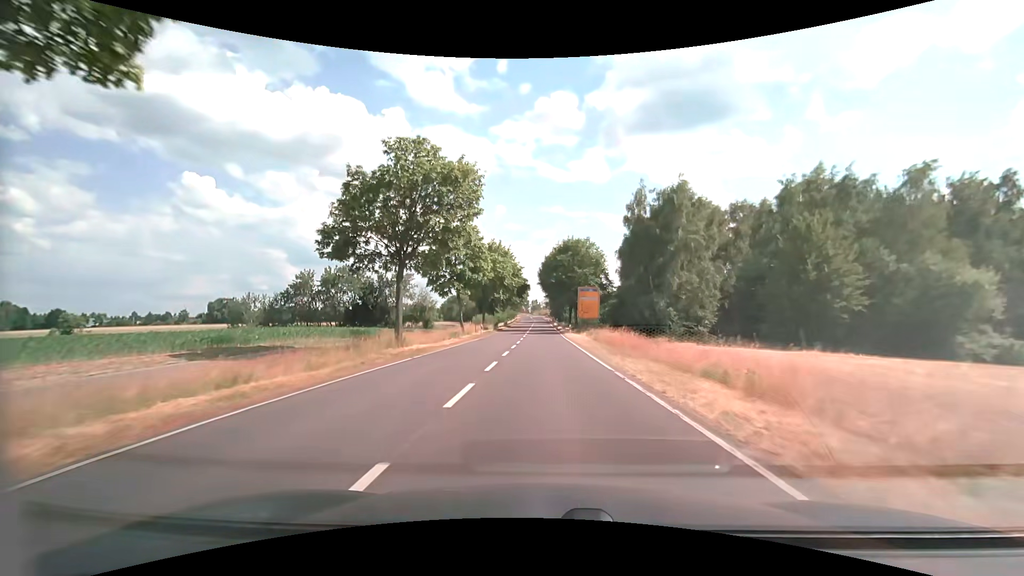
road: secondary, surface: asphalt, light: Day
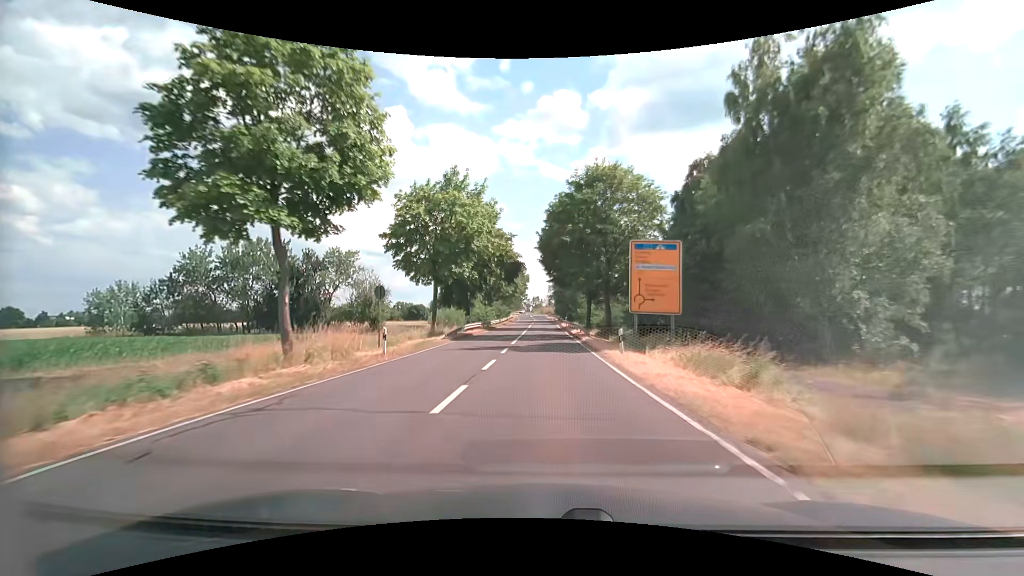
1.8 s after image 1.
(-0.1, +30.7) m; 0°
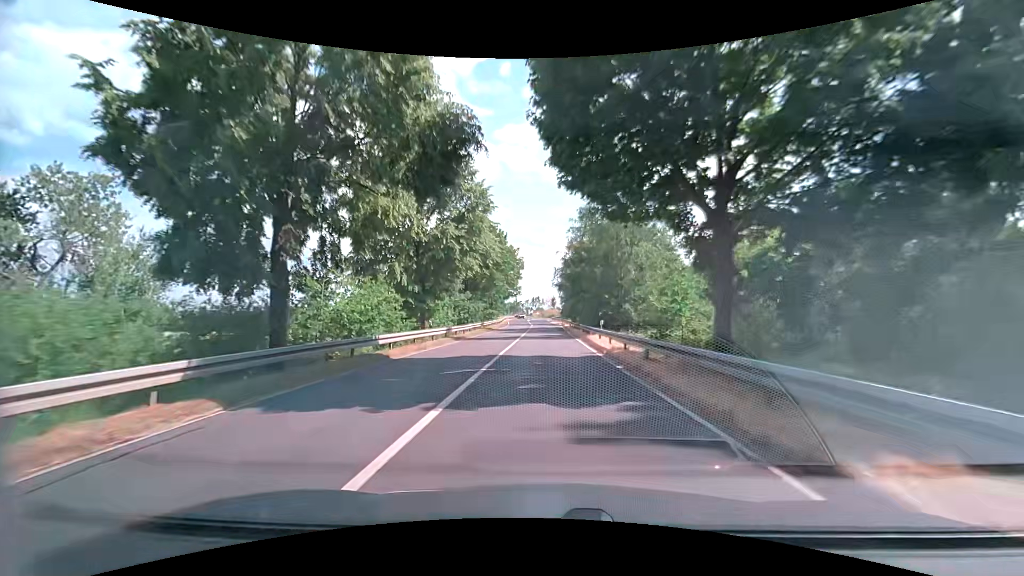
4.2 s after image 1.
(0.0, +39.1) m; 0°
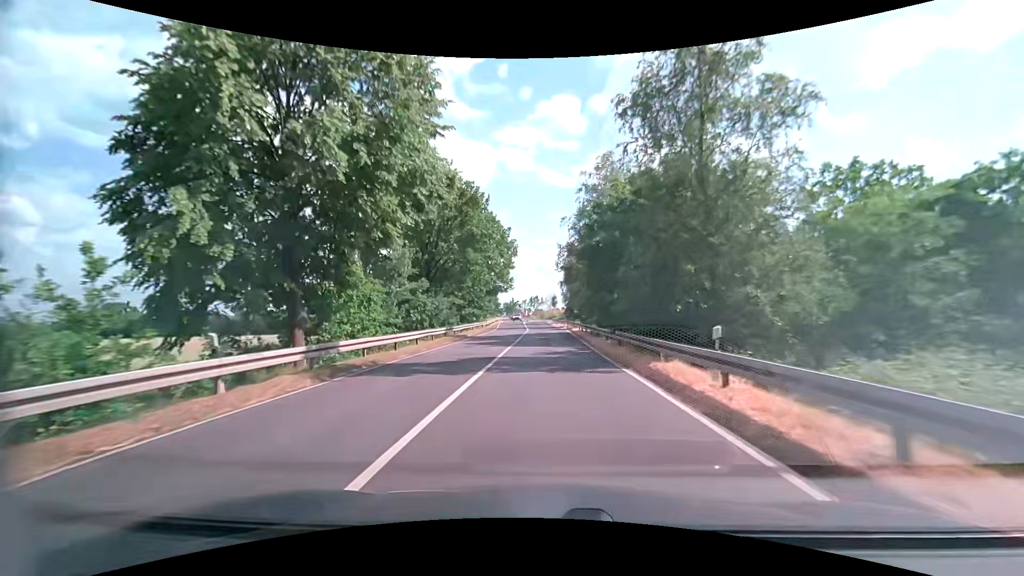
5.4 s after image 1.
(+0.1, +18.2) m; 0°
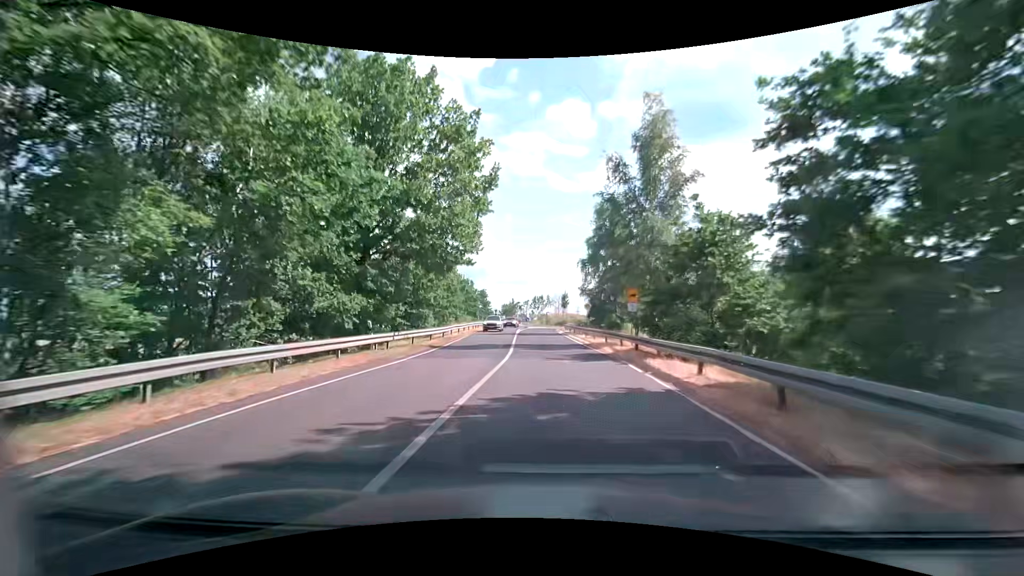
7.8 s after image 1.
(0.0, +32.9) m; 0°
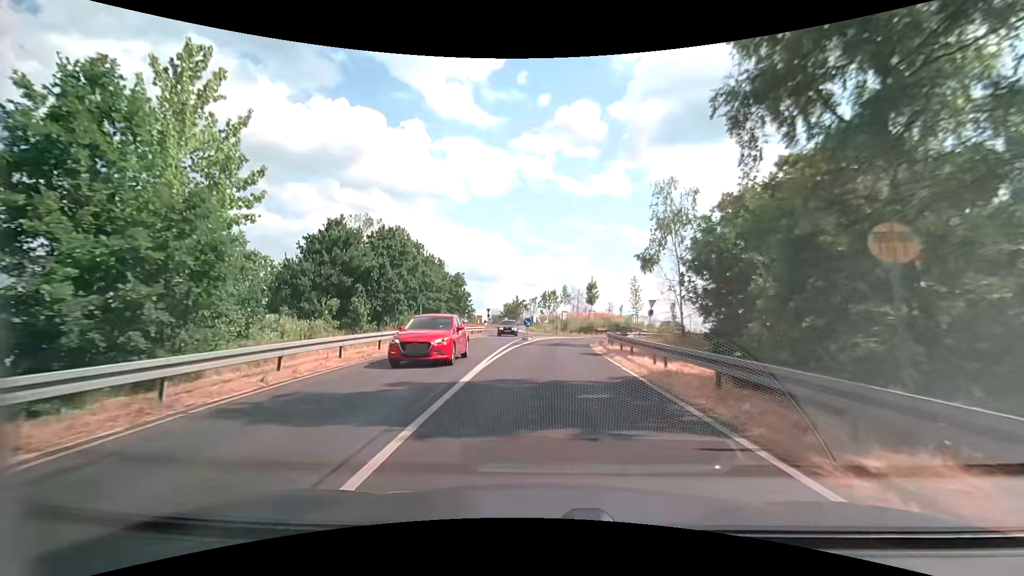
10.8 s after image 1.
(-0.3, +33.1) m; -2°
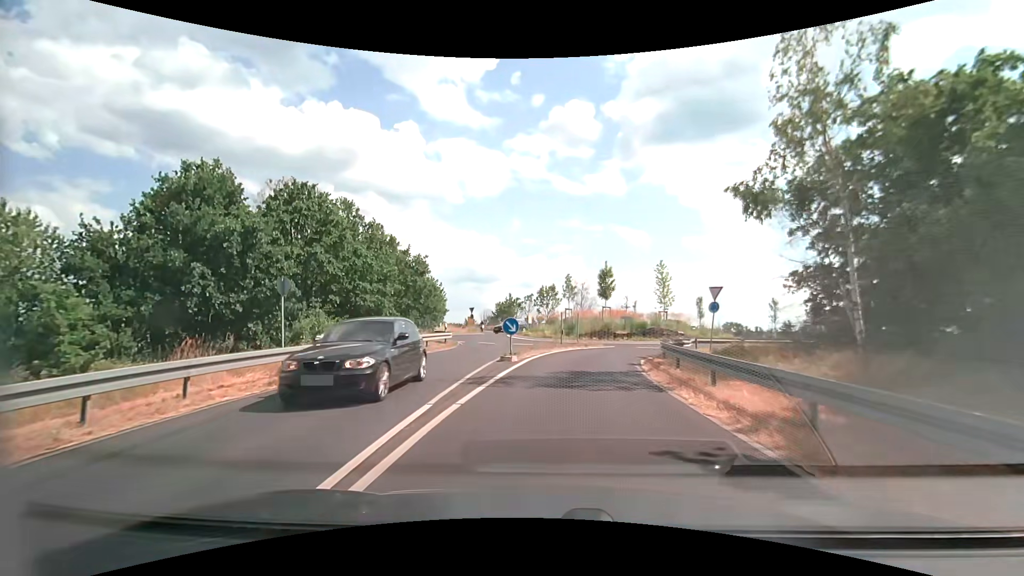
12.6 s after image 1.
(0.0, +15.0) m; +1°
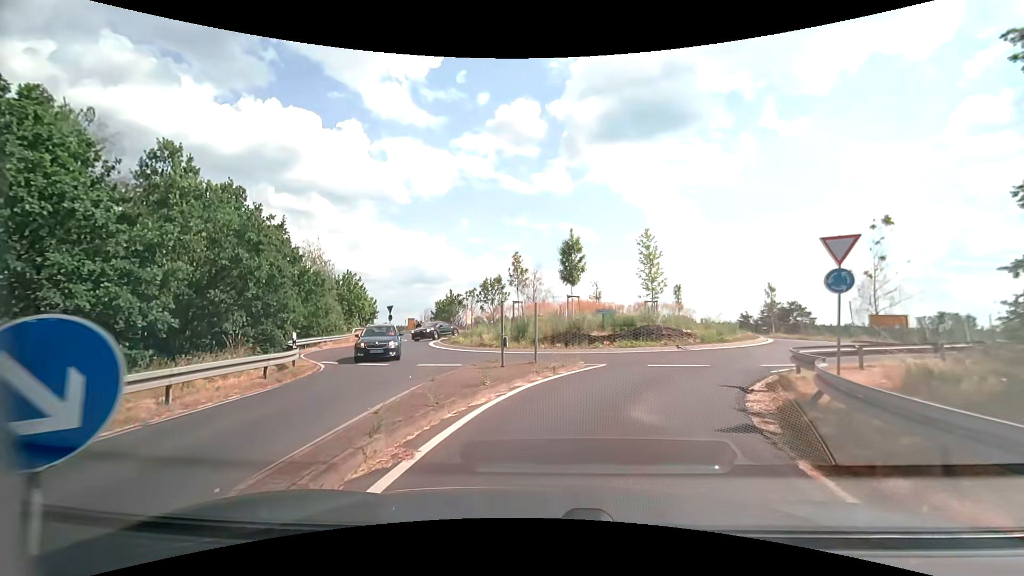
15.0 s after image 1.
(+0.5, +14.2) m; +6°
